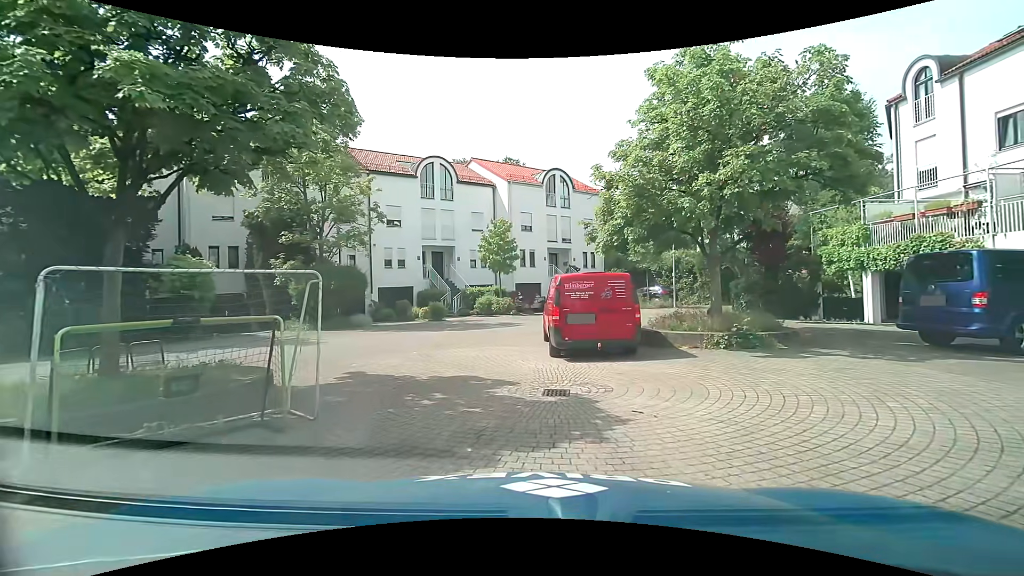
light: Day
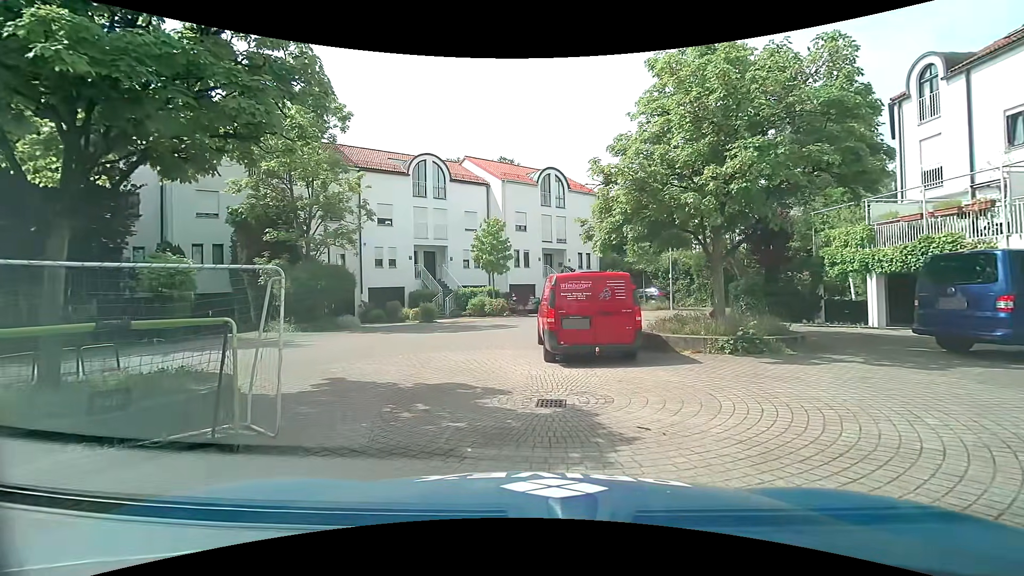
(0.0, +0.7) m; 0°
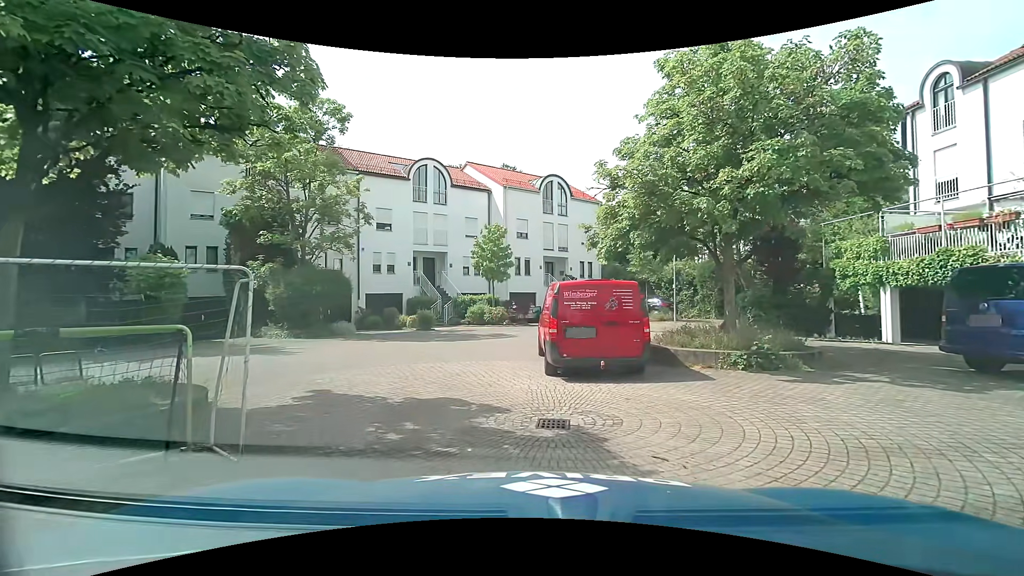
(0.0, +0.6) m; 0°
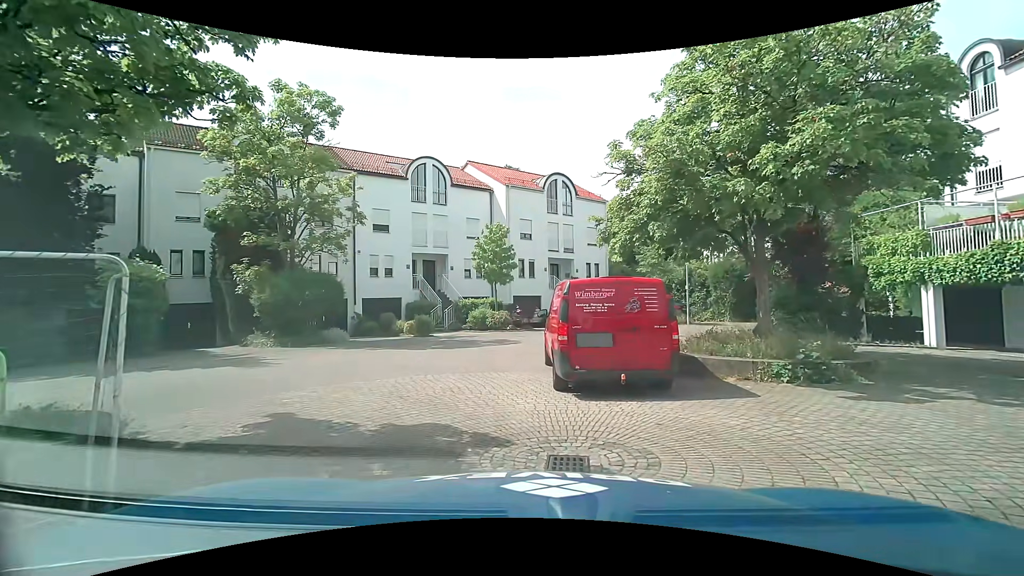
(0.0, +1.5) m; 0°
